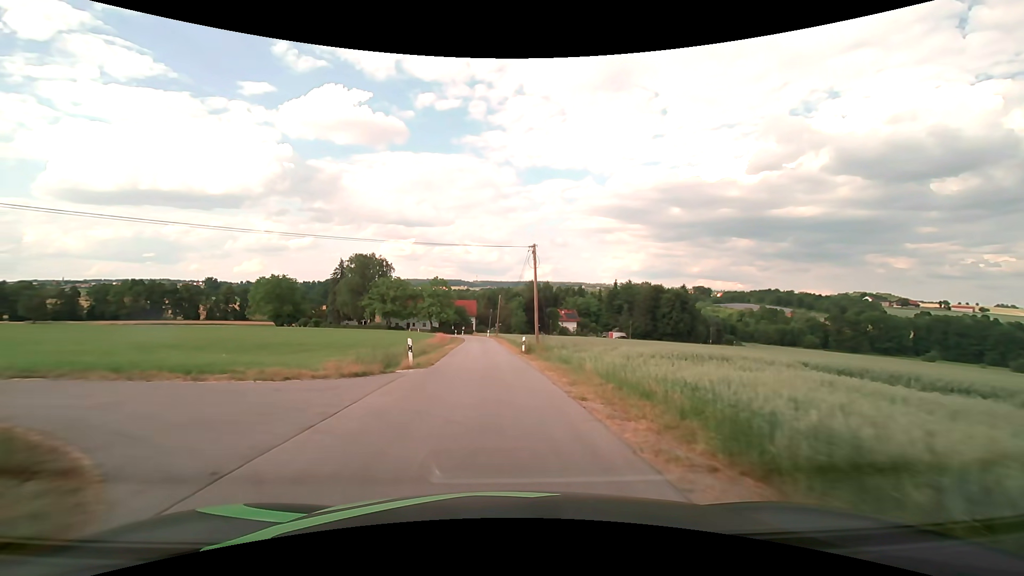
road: unclassified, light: Day
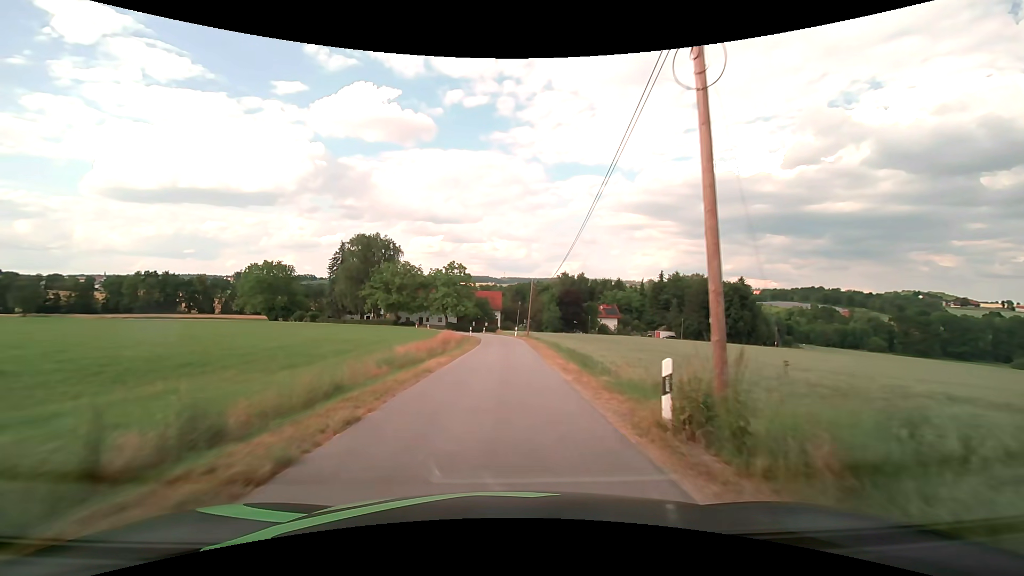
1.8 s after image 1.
(-0.8, +21.6) m; -3°
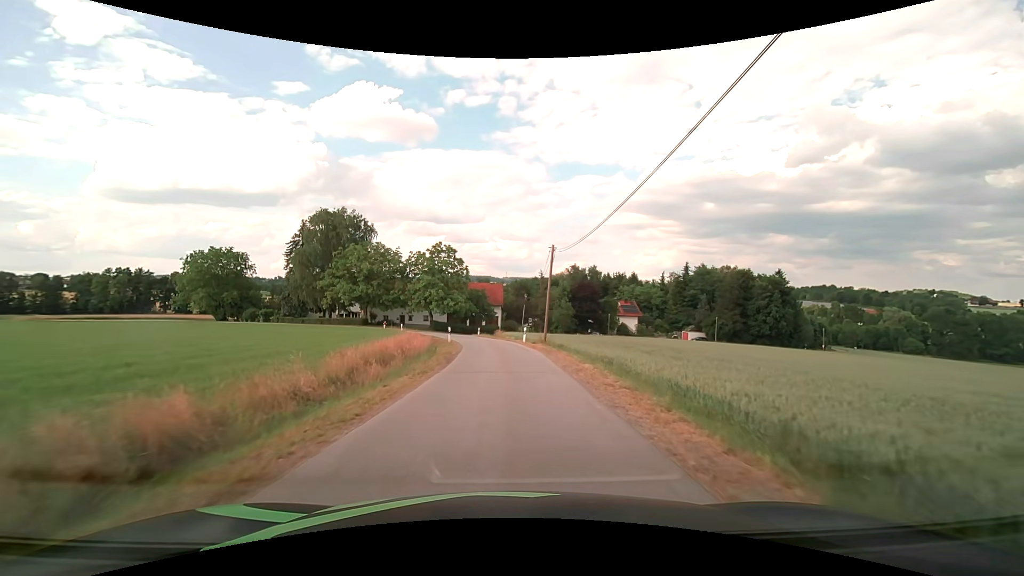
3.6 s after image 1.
(0.0, +21.4) m; 0°
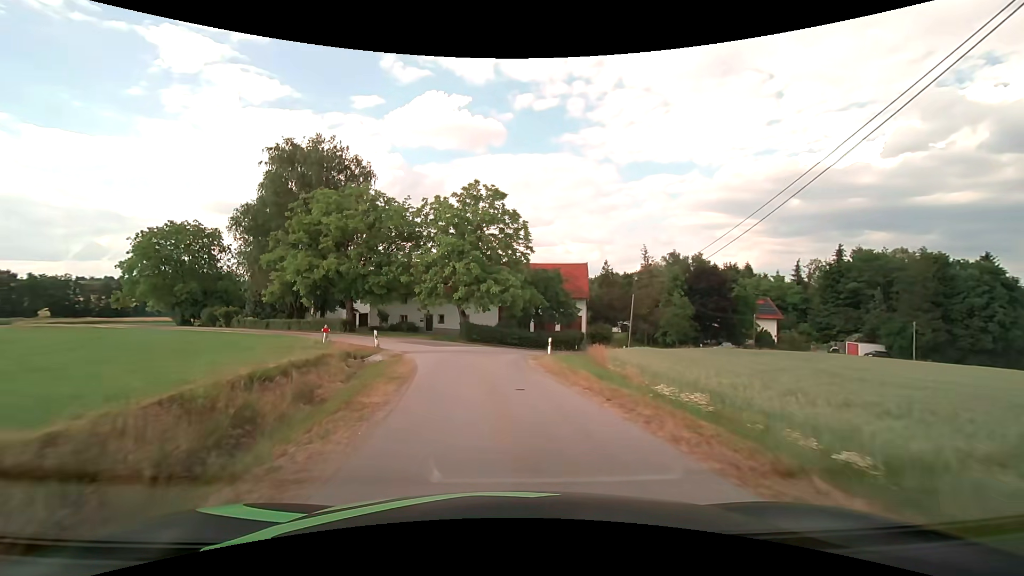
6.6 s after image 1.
(-1.5, +33.6) m; -8°
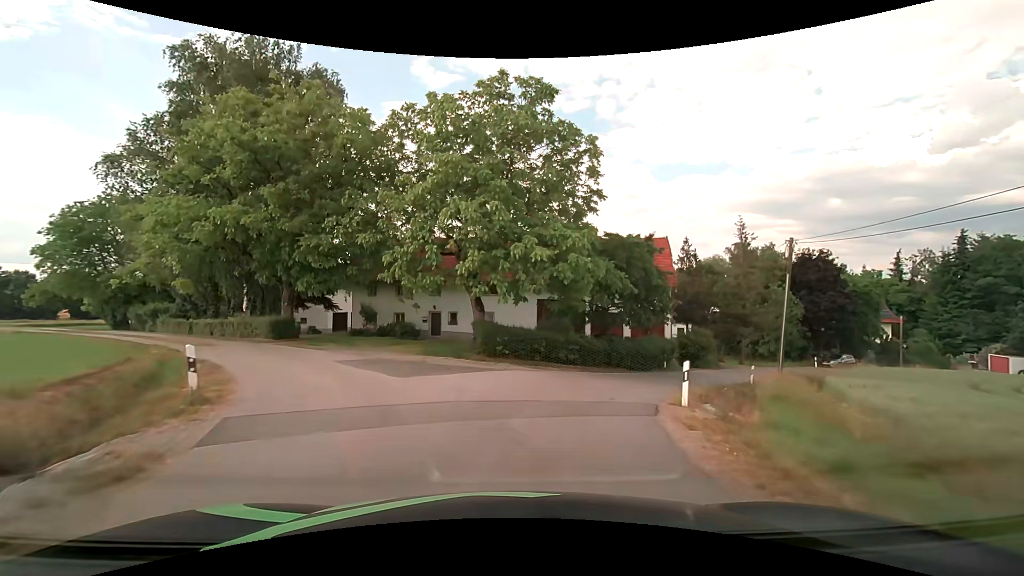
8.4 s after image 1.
(-0.9, +17.5) m; -4°
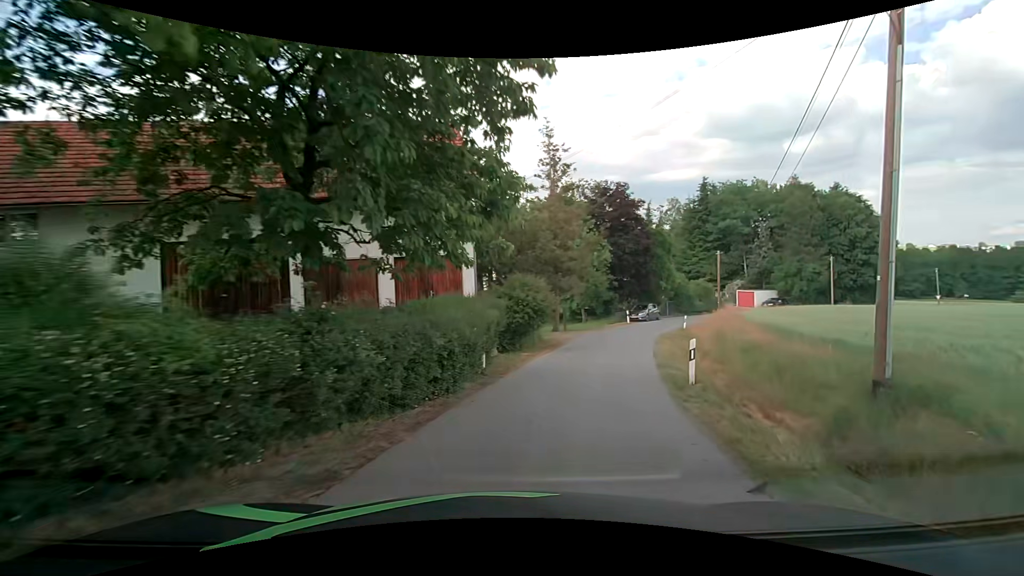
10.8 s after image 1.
(+3.6, +18.6) m; +26°
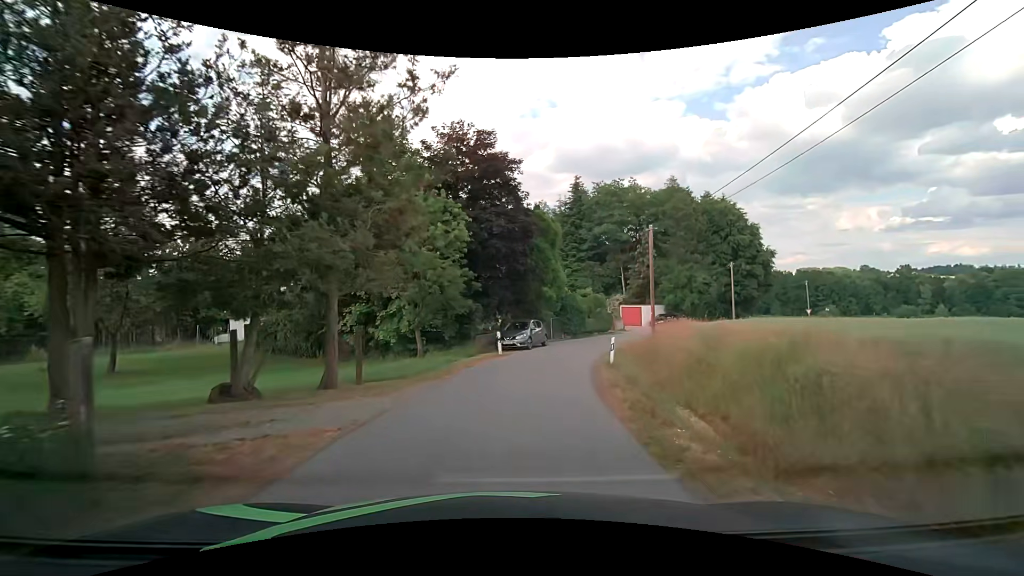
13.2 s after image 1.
(+3.3, +18.7) m; +17°
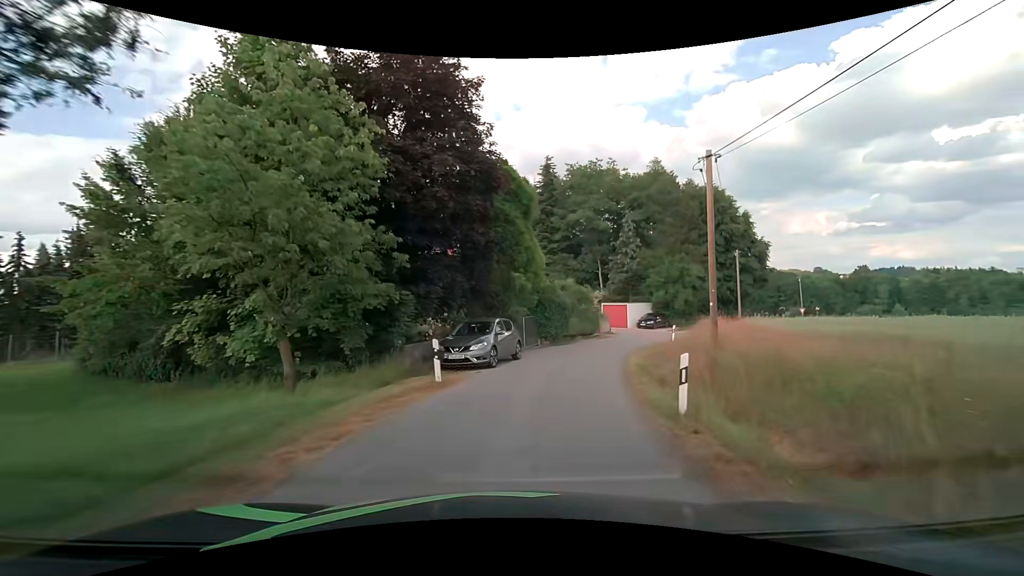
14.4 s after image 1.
(+0.2, +10.3) m; +3°
(+1, +10) (+3, +20) (+6, +29) (+11, +38) (+17, +46) (+23, +54) (+30, +61) (+36, +69) (+40, +78) (+39, +88) m
